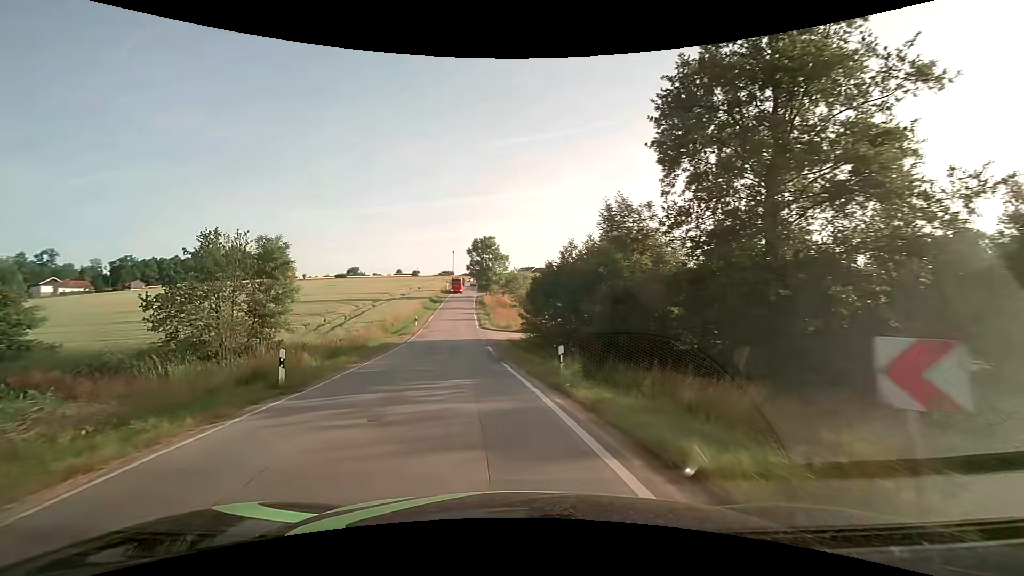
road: secondary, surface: asphalt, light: Day
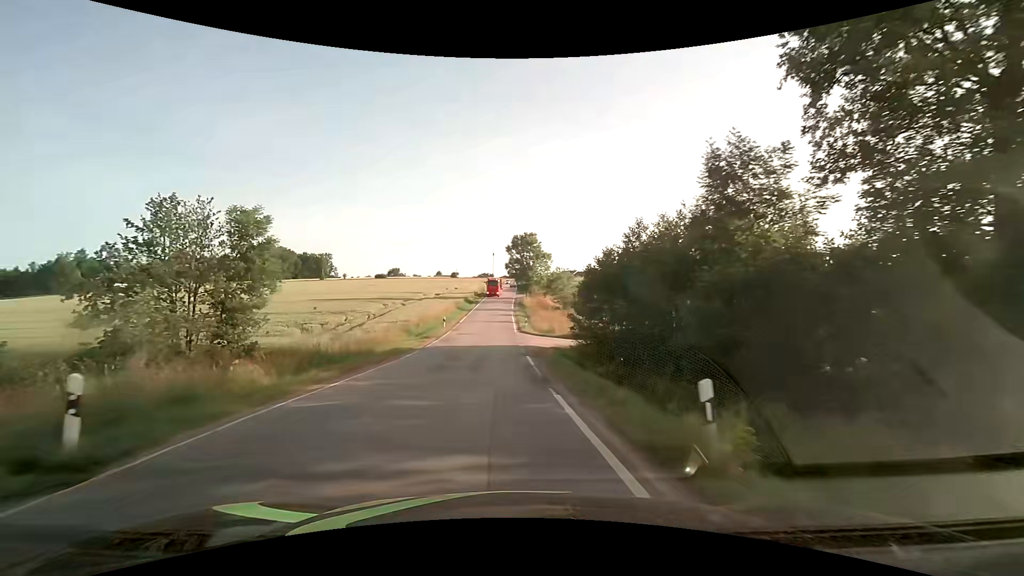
(-0.4, +7.5) m; -5°
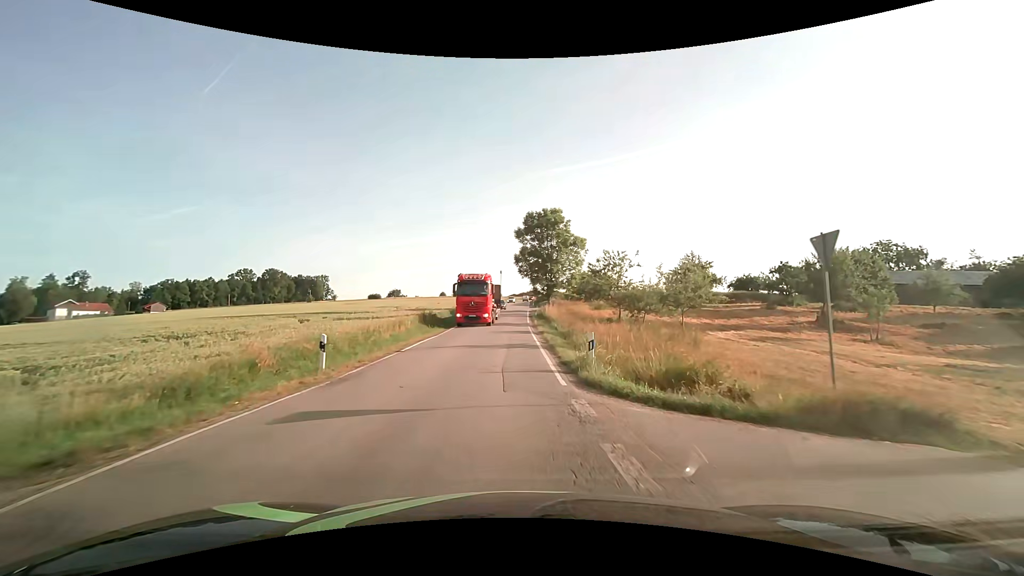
(-0.9, +30.0) m; -1°
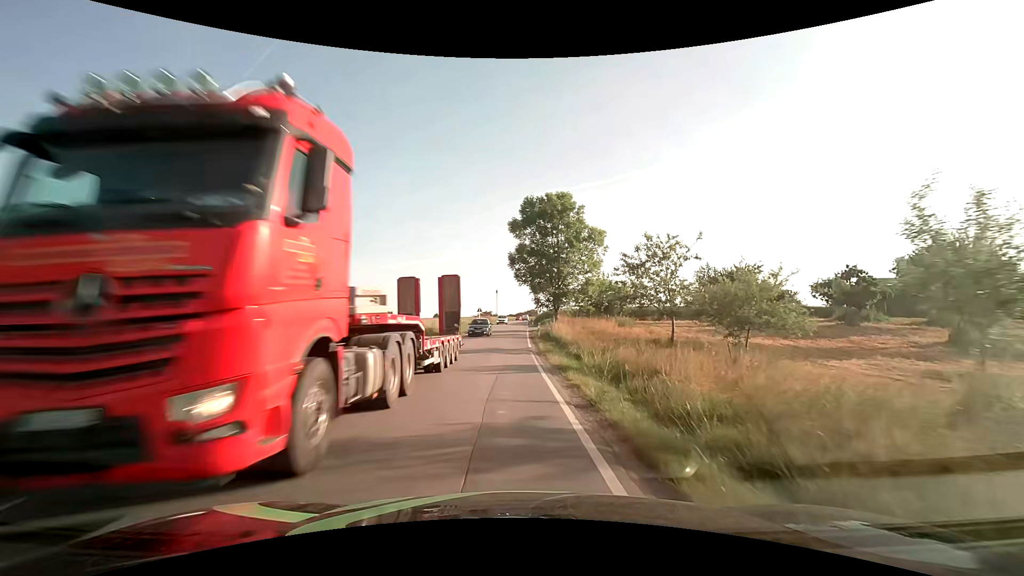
(+0.1, +14.6) m; 0°
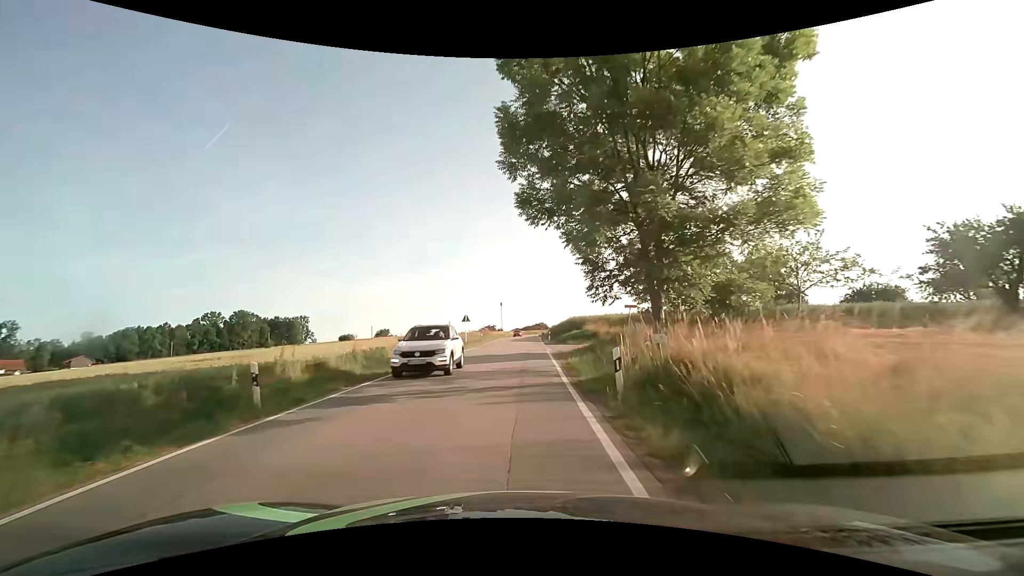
(-0.2, +28.0) m; -1°
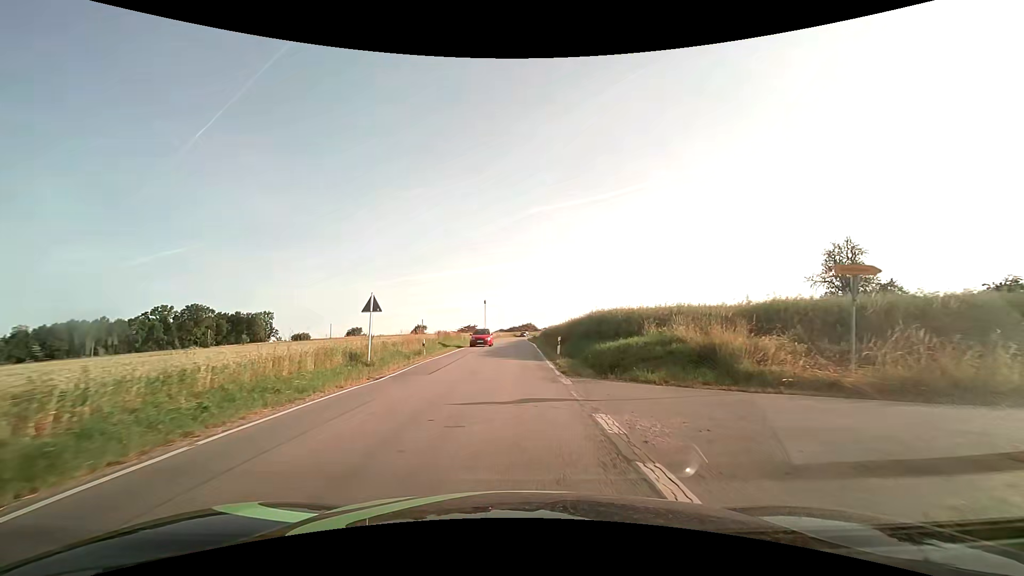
(+0.4, +27.4) m; +2°
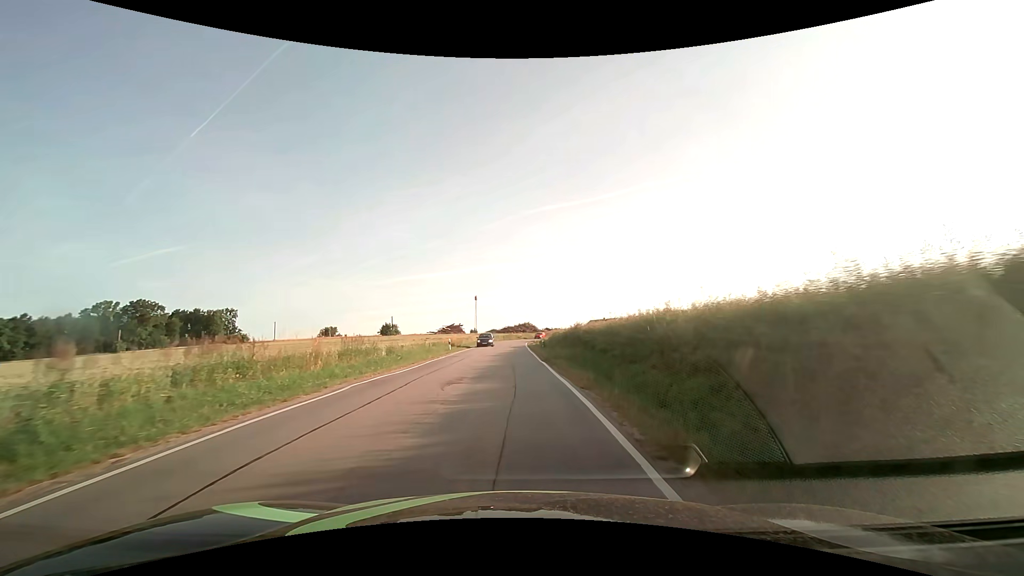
(-0.1, +35.5) m; 0°
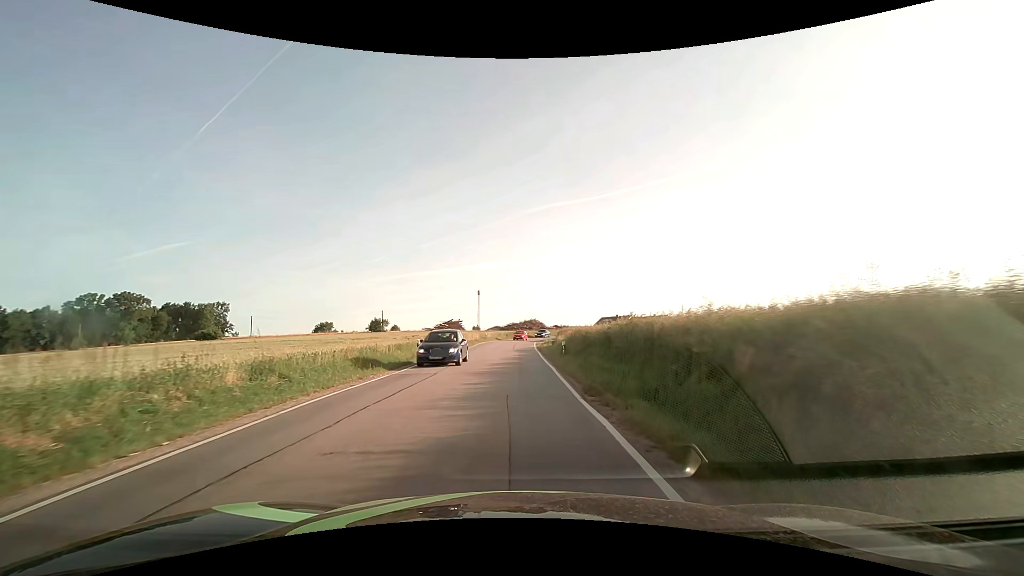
(-0.1, +14.7) m; -1°
(0, +10) (0, +20) (0, +30) (0, +40) (0, +50) (+1, +60) (+2, +70) (+3, +80) (+6, +89) (+10, +99) m
